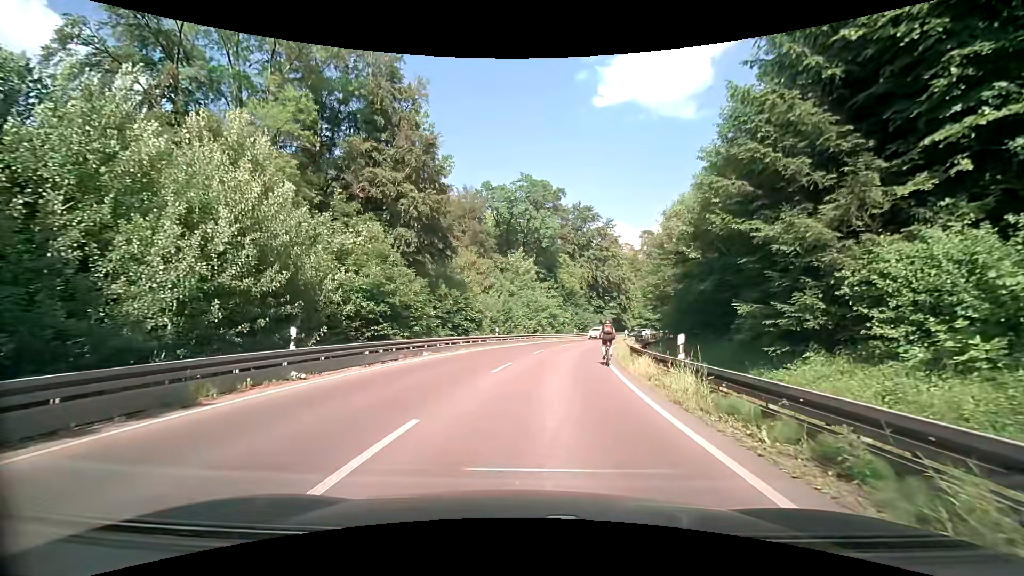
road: secondary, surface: asphalt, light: Day
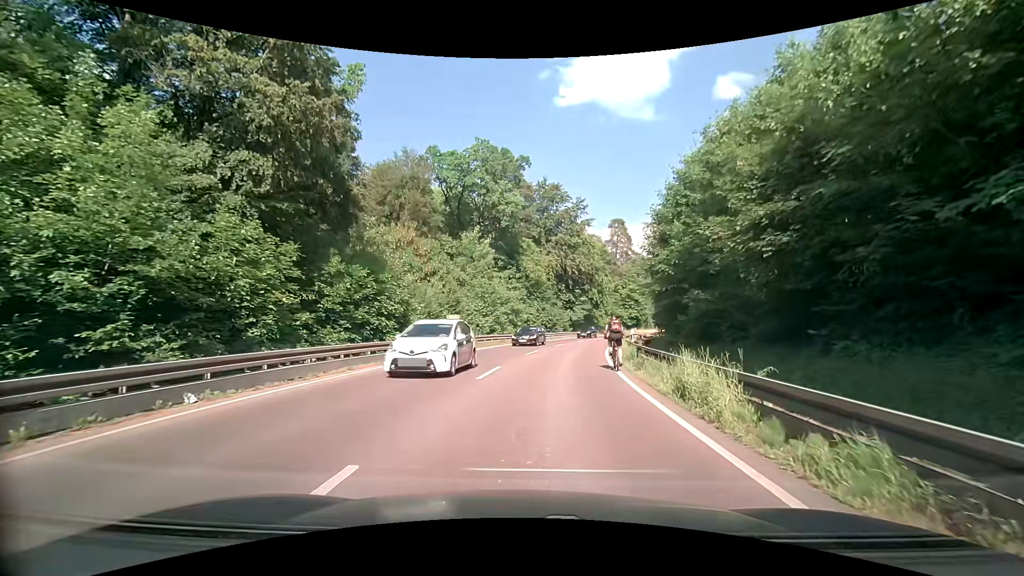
(+0.6, +14.3) m; +5°
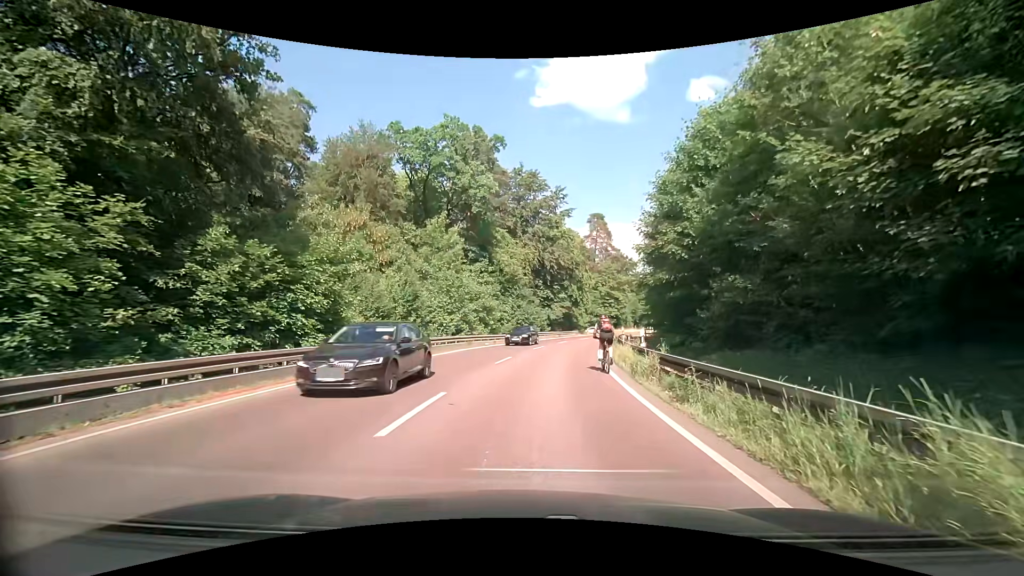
(+0.1, +6.6) m; +1°
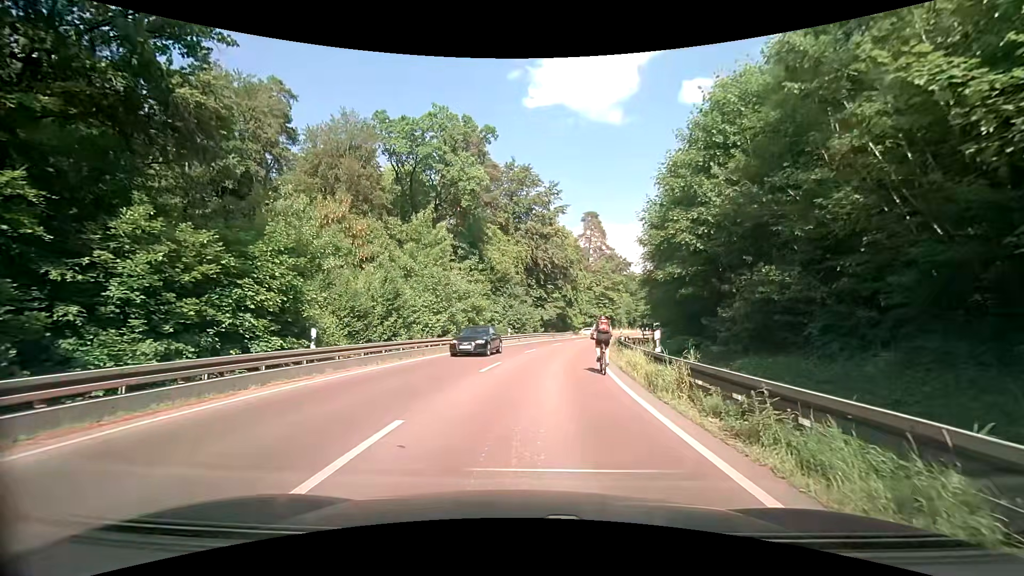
(0.0, +2.8) m; +1°
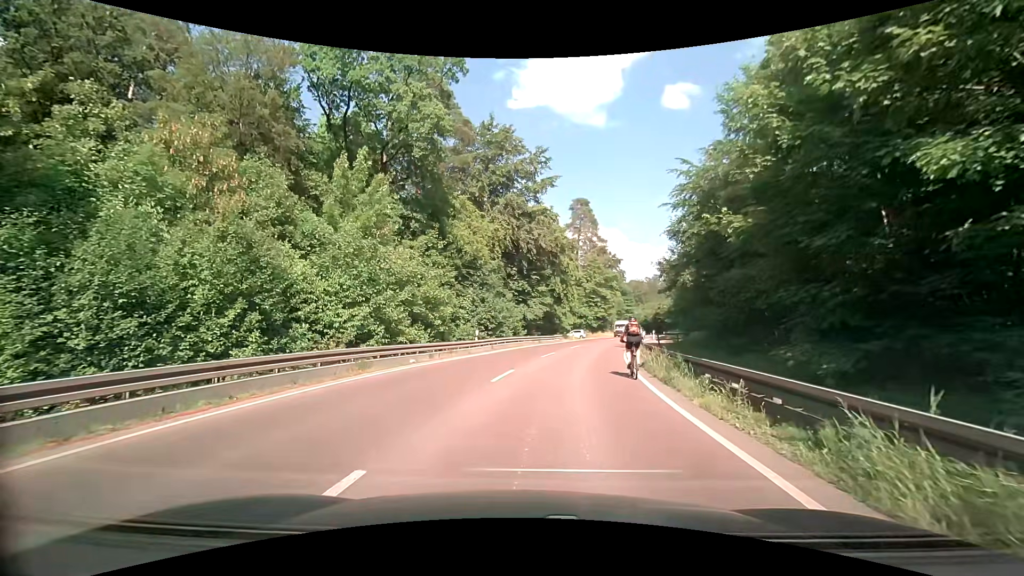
(+0.5, +14.4) m; +3°
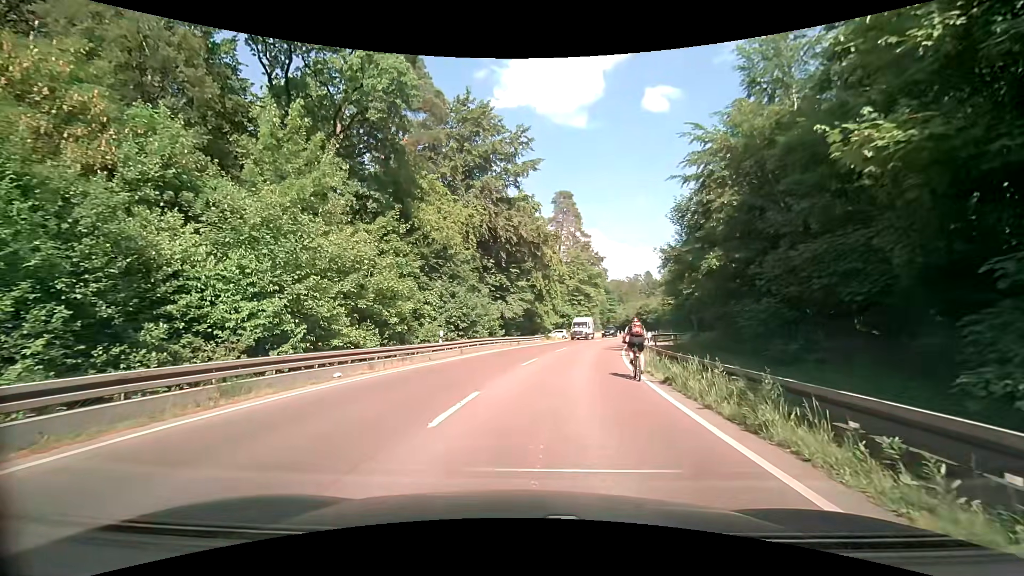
(+0.1, +5.9) m; +1°
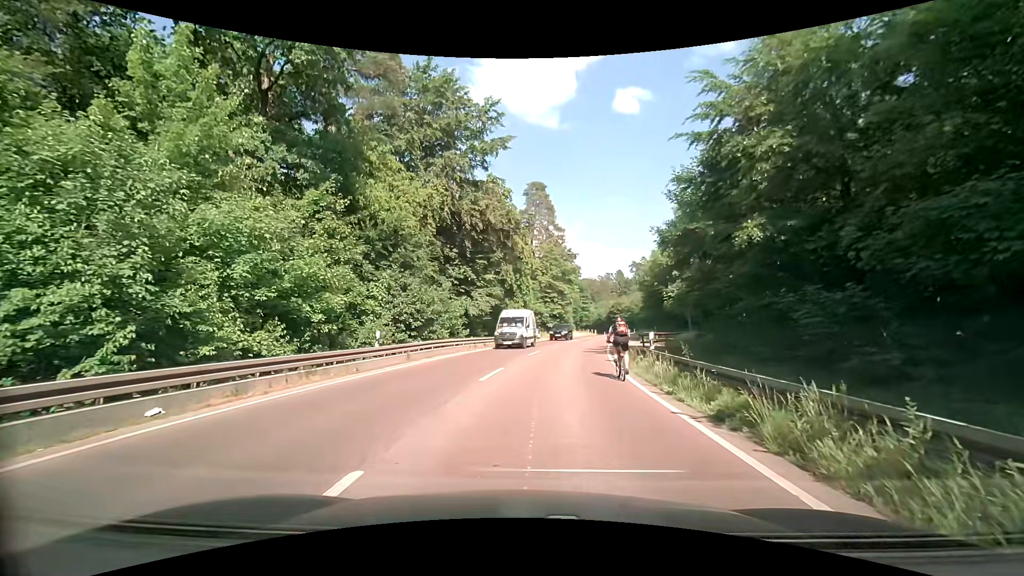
(+0.3, +5.8) m; +4°
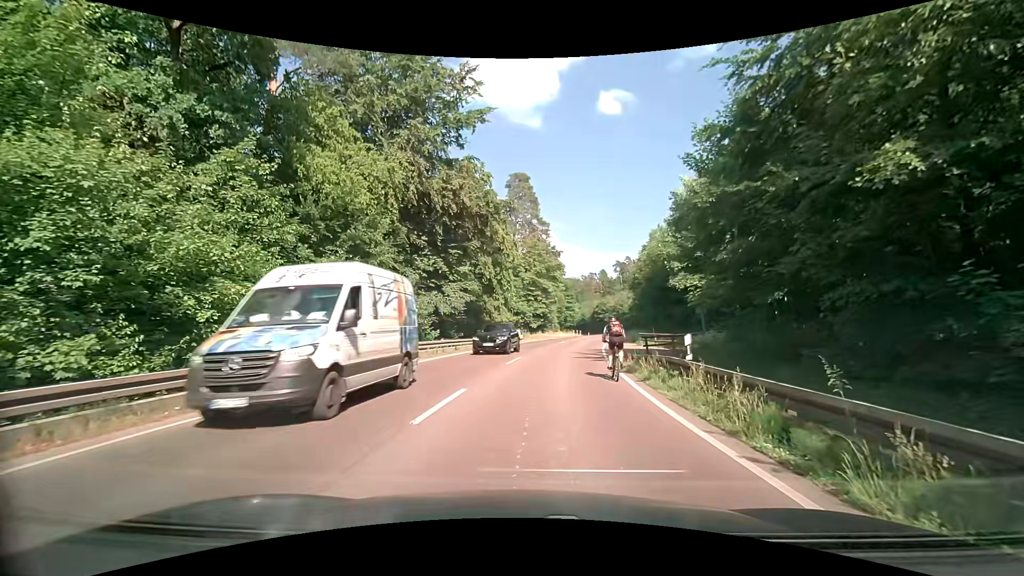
(+0.2, +5.7) m; +3°
(0, +10) (+1, +20) (+2, +30) (+4, +40) (+5, +50) (+7, +59) (+9, +69) (+11, +79) (+13, +89) (+15, +99) m
